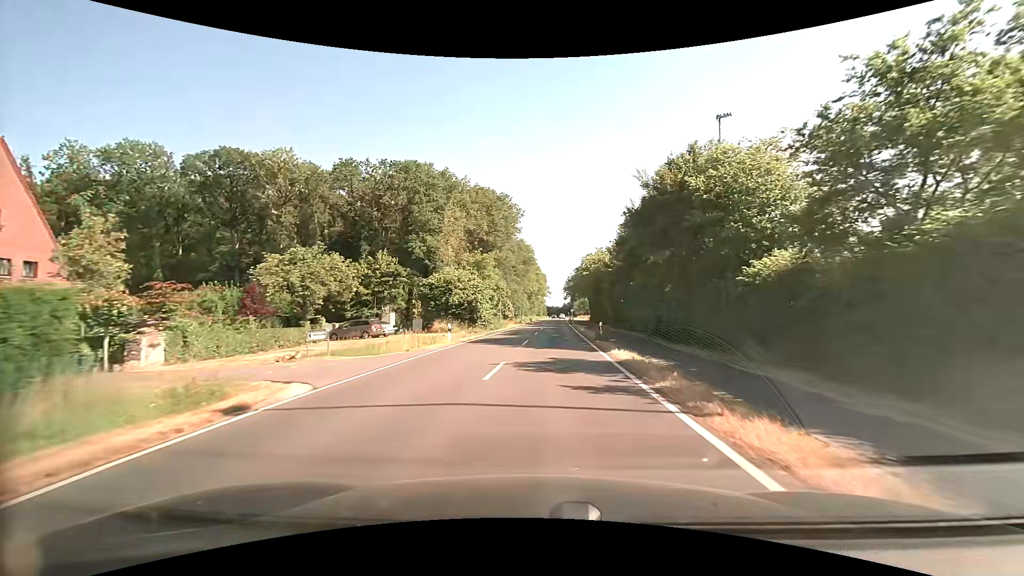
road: secondary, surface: asphalt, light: Day
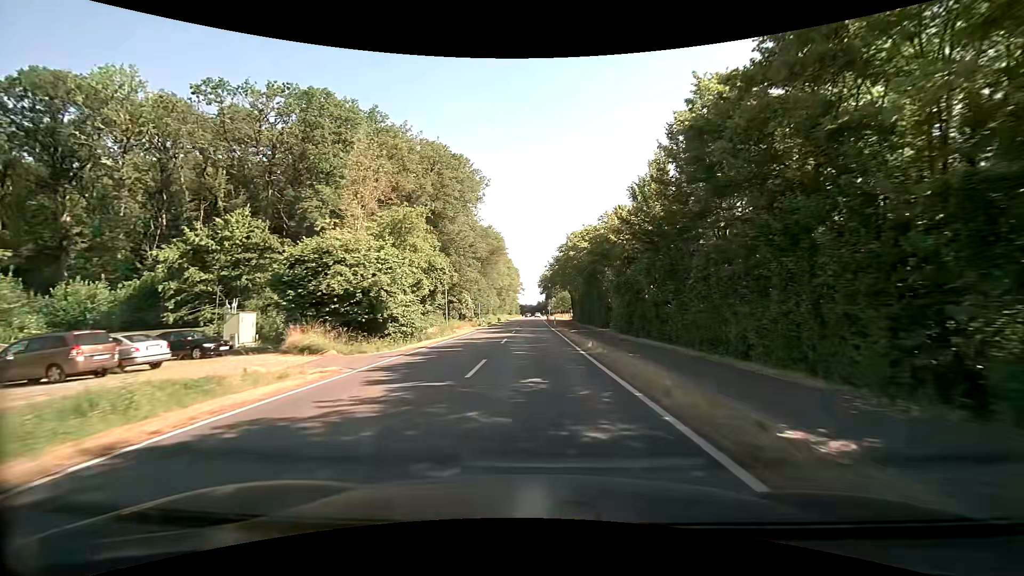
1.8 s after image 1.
(+0.9, +23.9) m; +3°
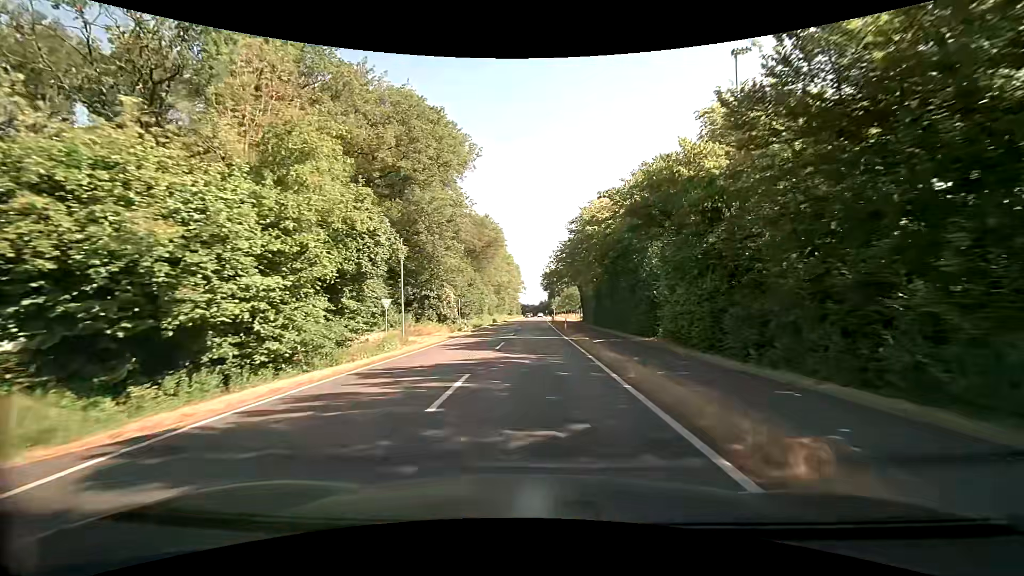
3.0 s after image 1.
(+0.1, +15.7) m; 0°
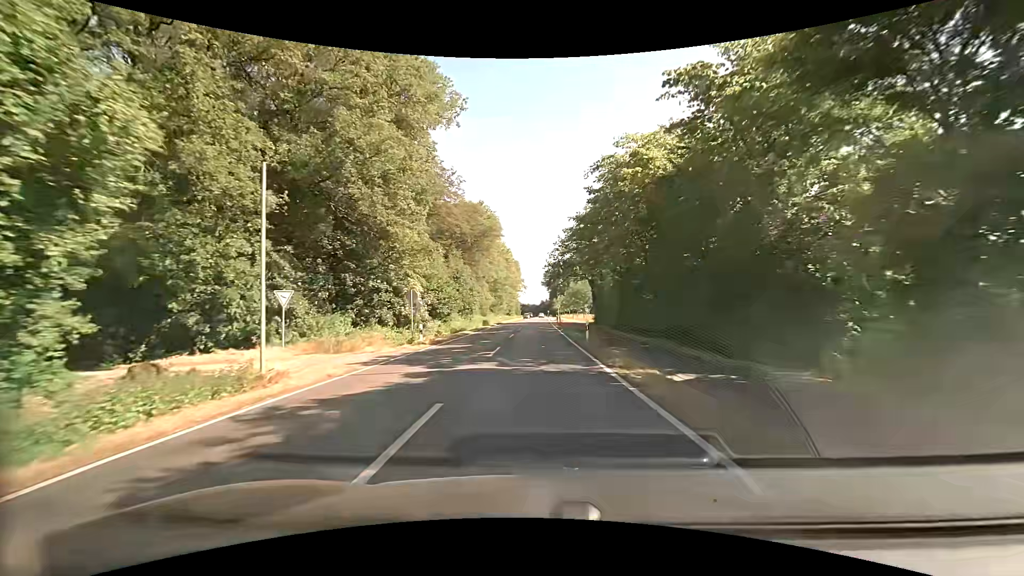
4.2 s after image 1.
(0.0, +15.4) m; 0°
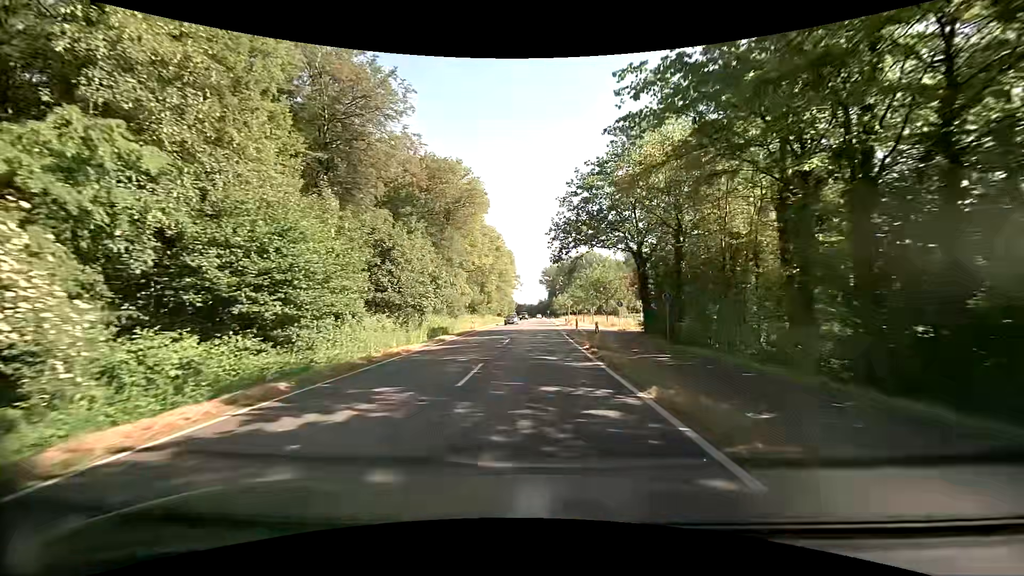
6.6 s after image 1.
(-0.2, +30.5) m; 0°
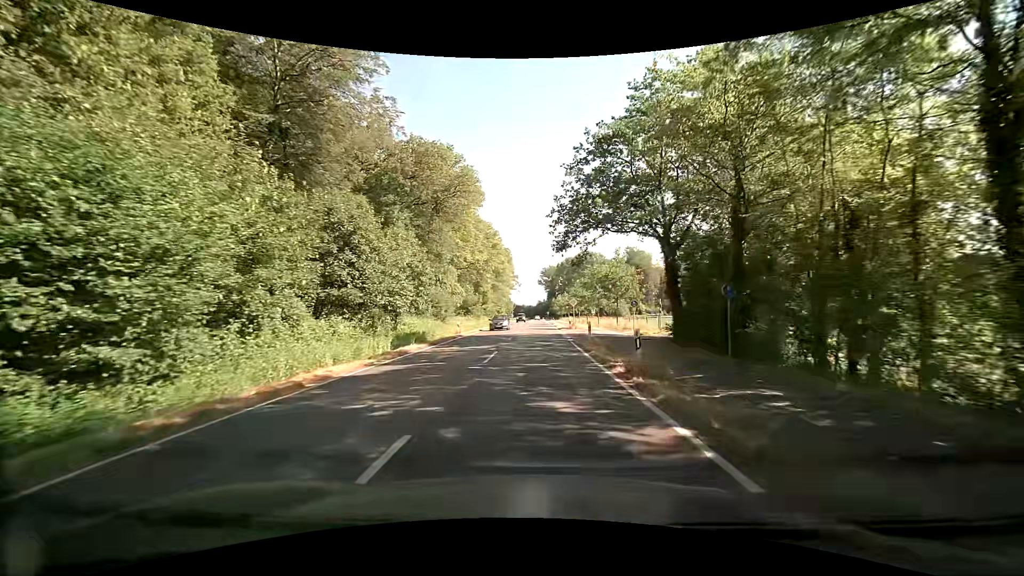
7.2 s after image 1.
(0.0, +7.6) m; 0°
(0, +10) (0, +20) (0, +30) (0, +40) (0, +50) (0, +60) (+1, +70) (+1, +80) (+1, +90) (+1, +100) m
